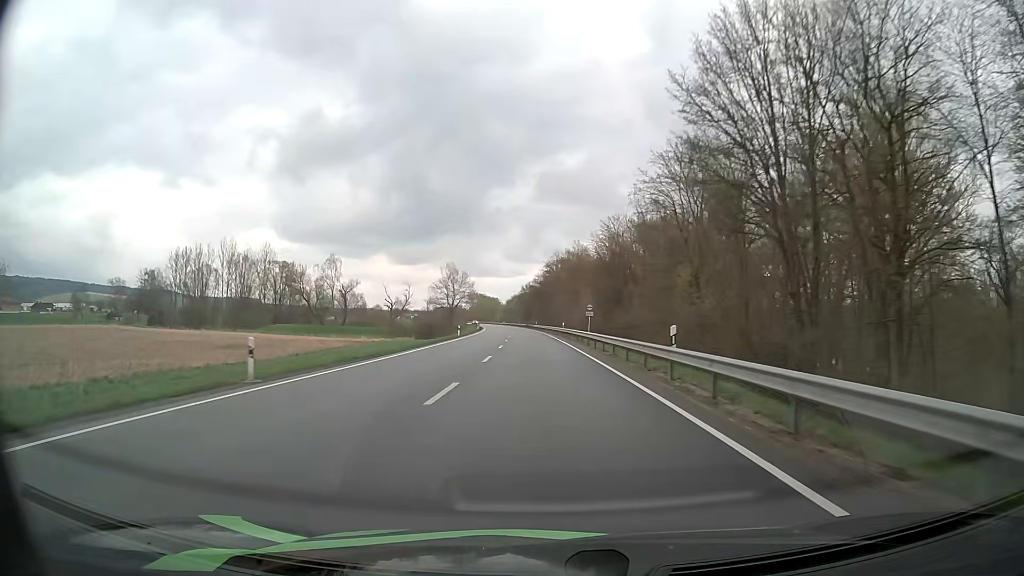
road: primary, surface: asphalt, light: Day
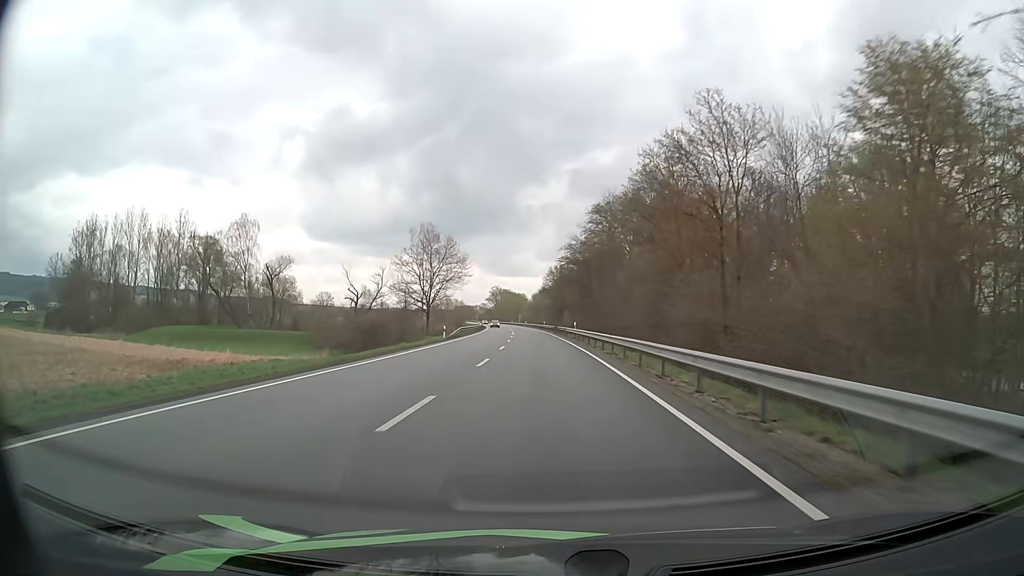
(-1.5, +63.1) m; -3°
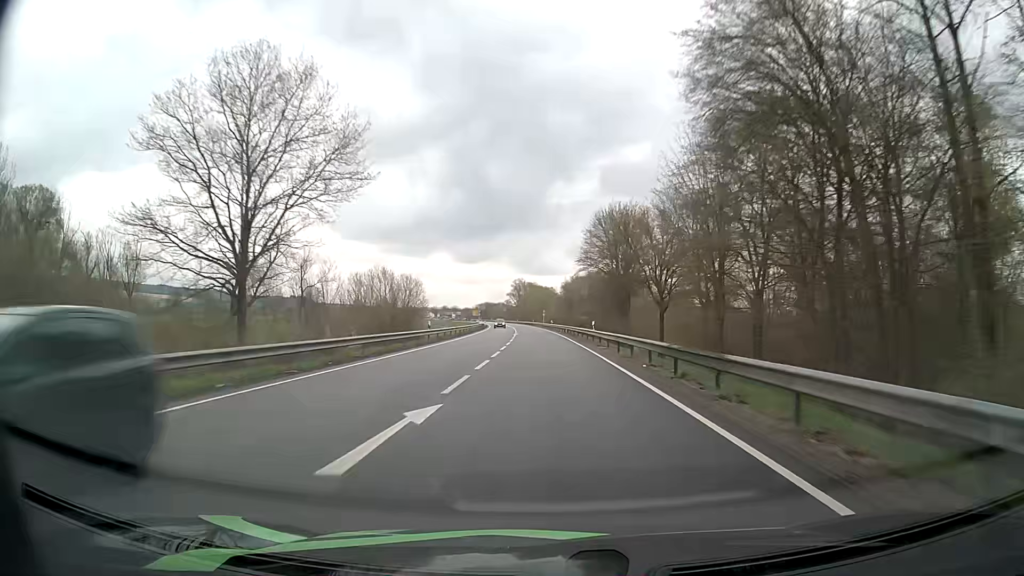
(-1.5, +62.9) m; -2°
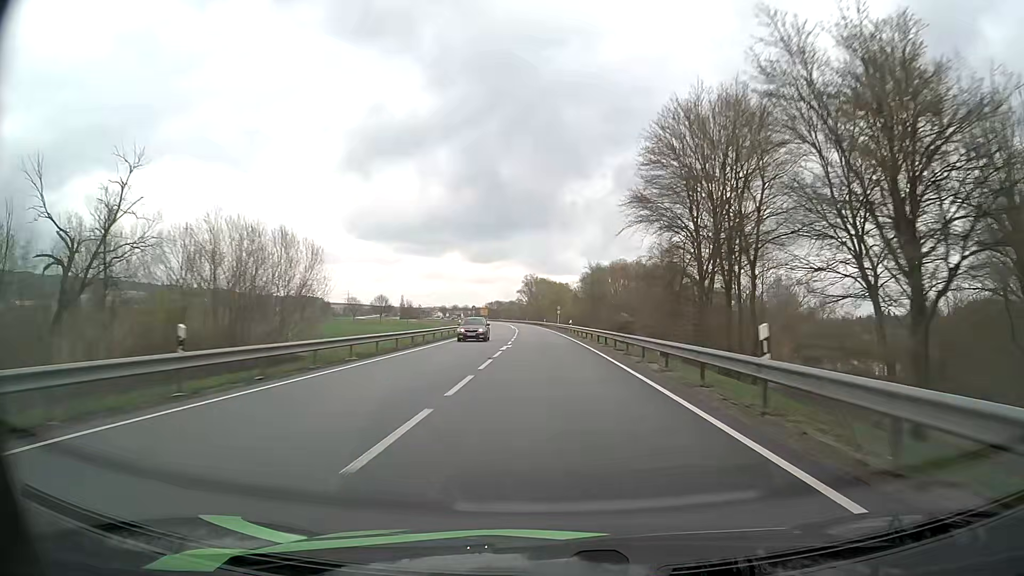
(-0.4, +30.2) m; -1°
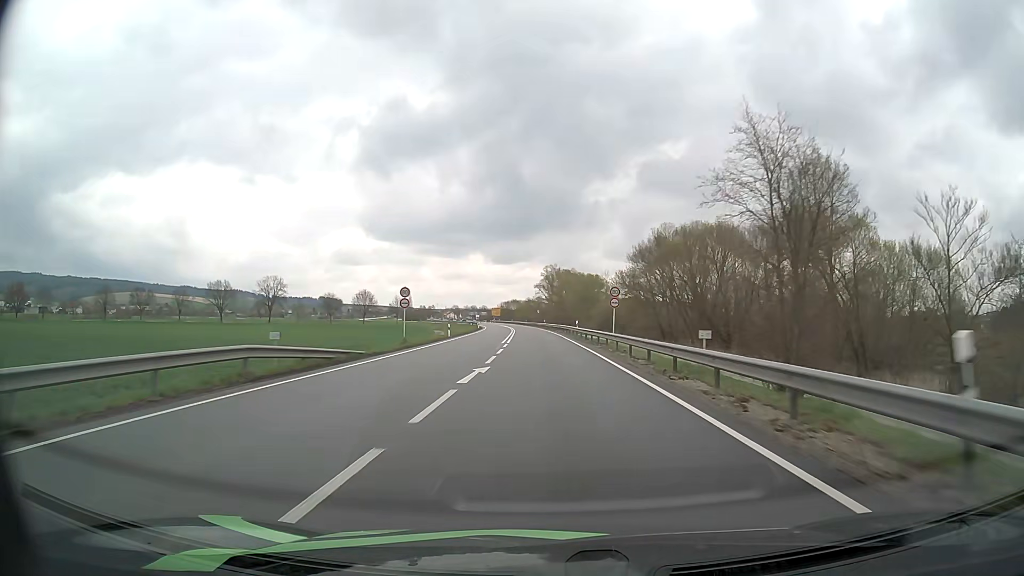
(-0.9, +57.1) m; -2°
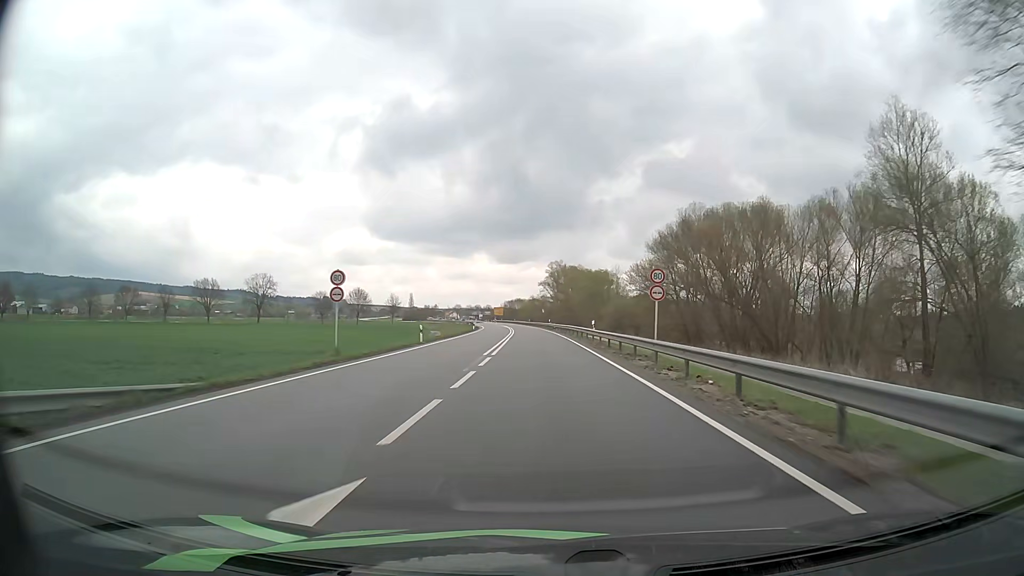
(0.0, +13.6) m; 0°
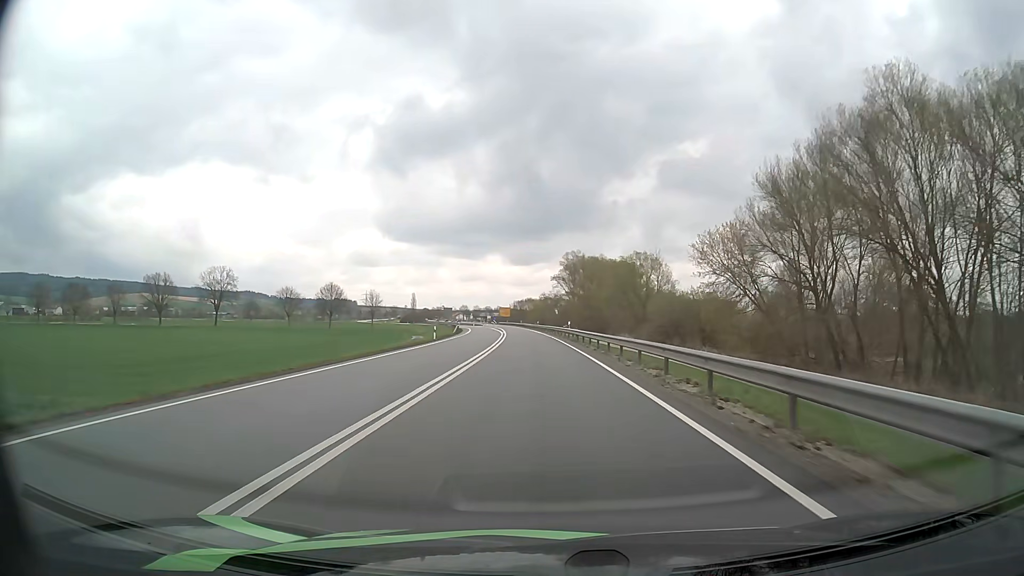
(-0.3, +39.1) m; -1°
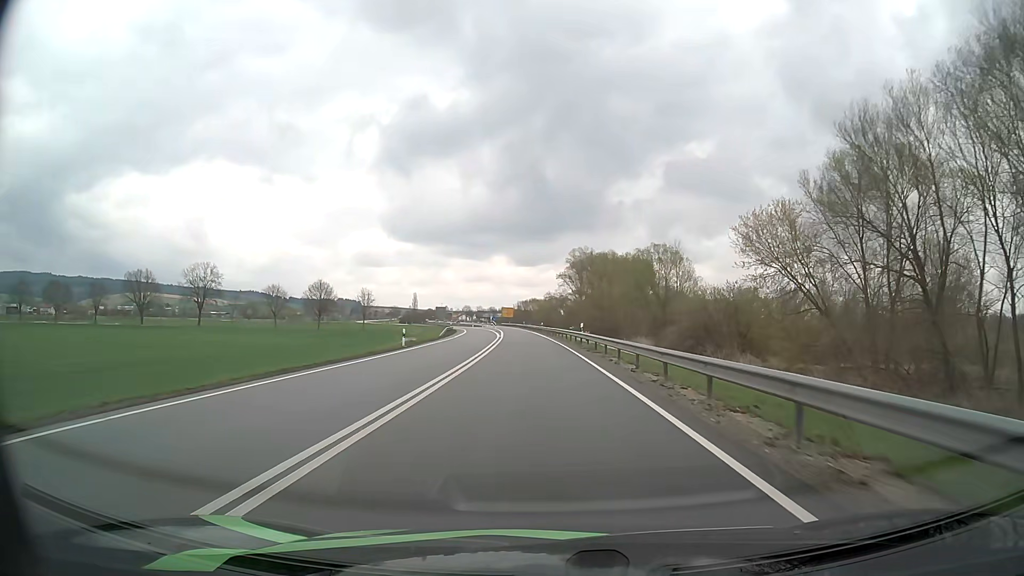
(0.0, +12.5) m; 0°
(0, +10) (0, +20) (0, +30) (-1, +40) (-1, +50) (-2, +60) (-2, +70) (-3, +80) (-4, +90) (-5, +100) m
